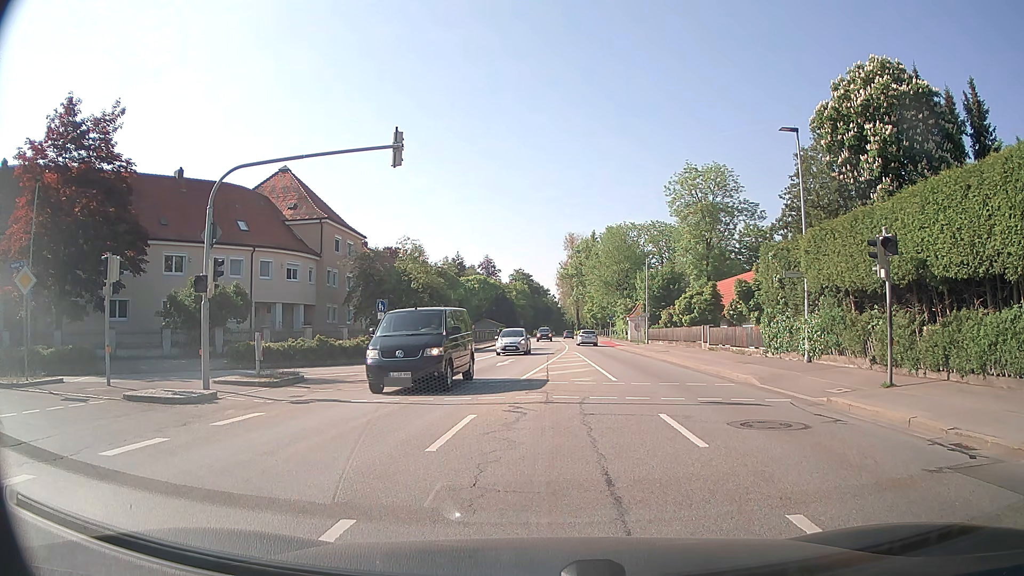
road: secondary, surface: asphalt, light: Day
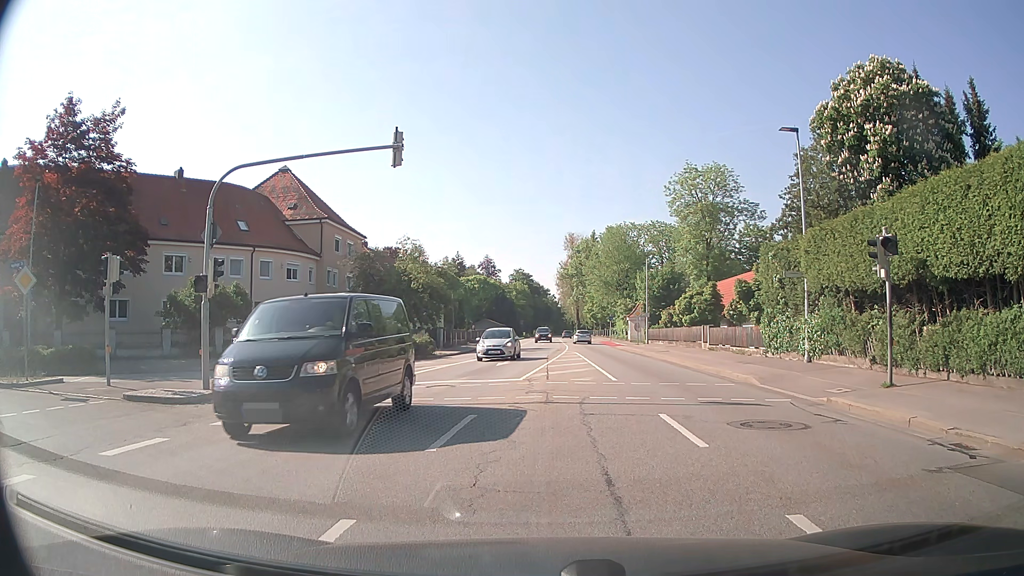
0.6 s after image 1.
(0.0, 0.0) m; 0°
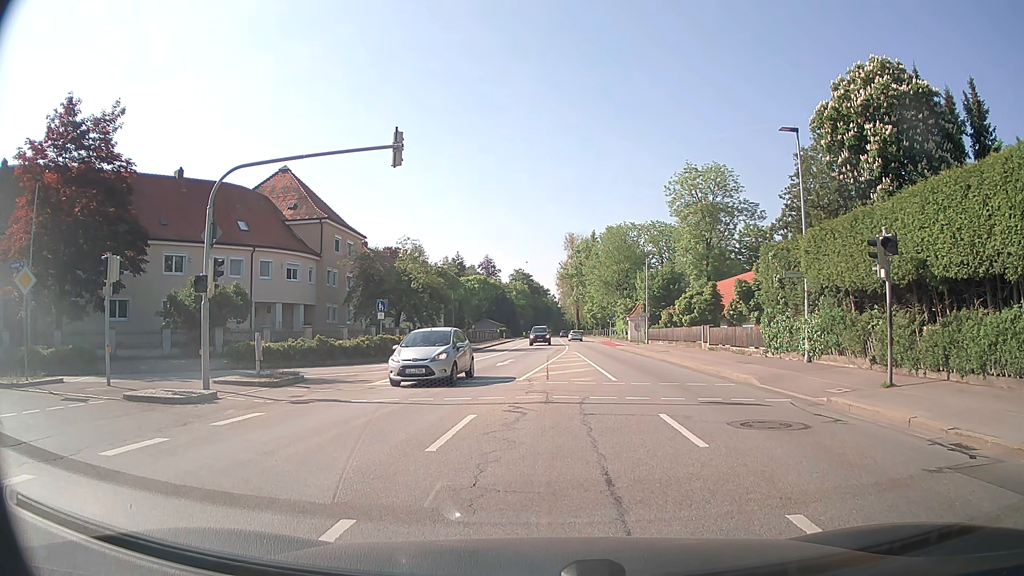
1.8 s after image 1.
(0.0, 0.0) m; 0°
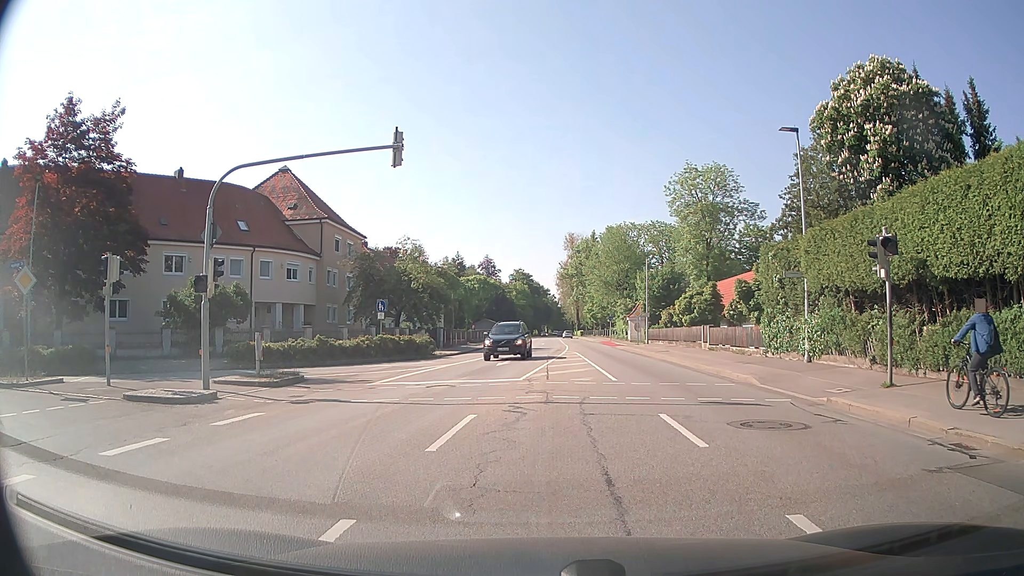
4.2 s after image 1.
(0.0, 0.0) m; 0°
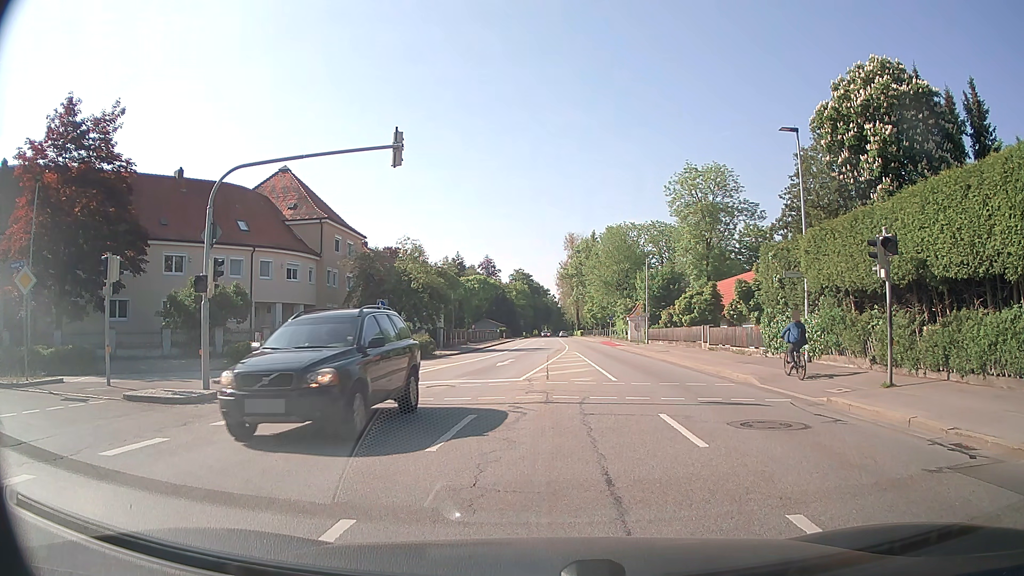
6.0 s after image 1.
(0.0, 0.0) m; 0°
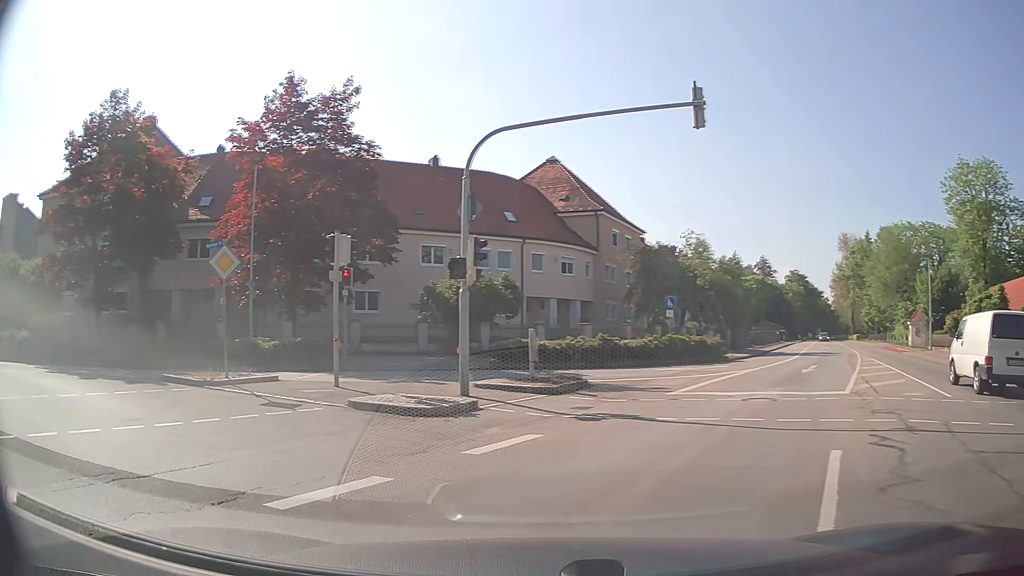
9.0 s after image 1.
(-0.7, +3.3) m; -25°
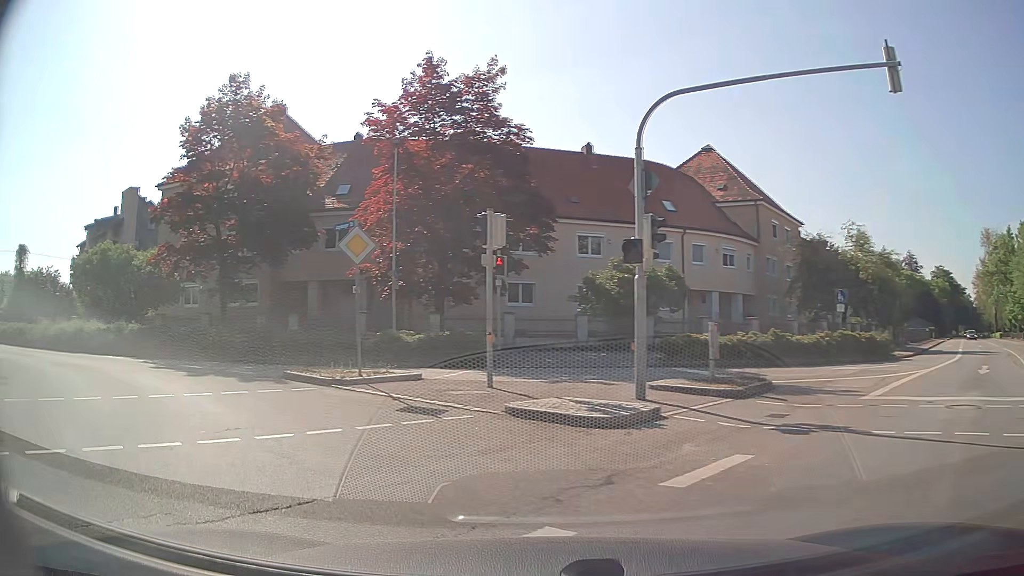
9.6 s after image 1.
(-0.2, +2.0) m; -12°
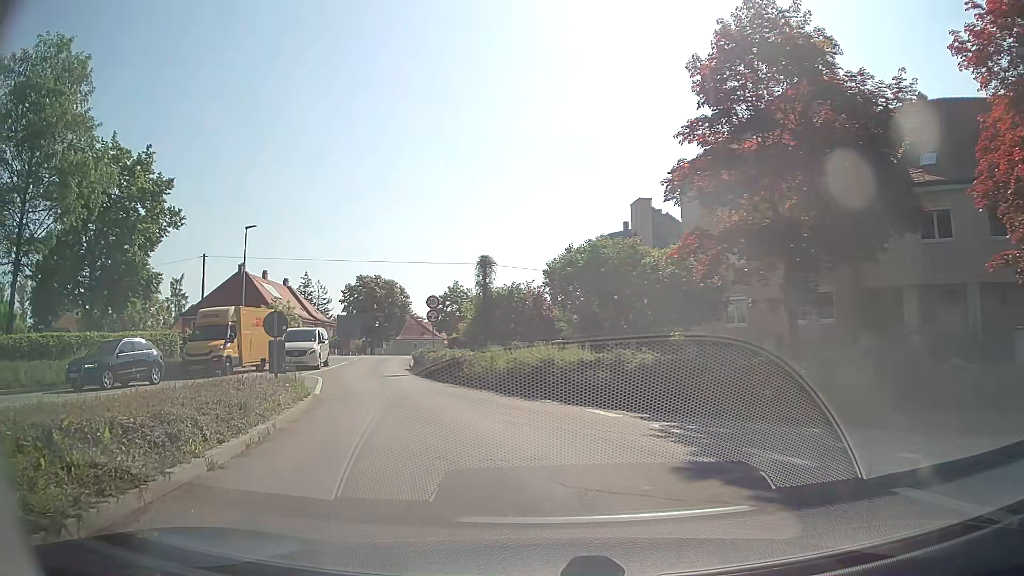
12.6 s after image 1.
(-4.9, +10.2) m; -45°
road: tertiary
(-1, +10) (-4, +19) (-7, +29) (-10, +39) (-11, +49) (-13, +58) (-14, +68) (-15, +78) (-16, +88) (-17, +98) m
